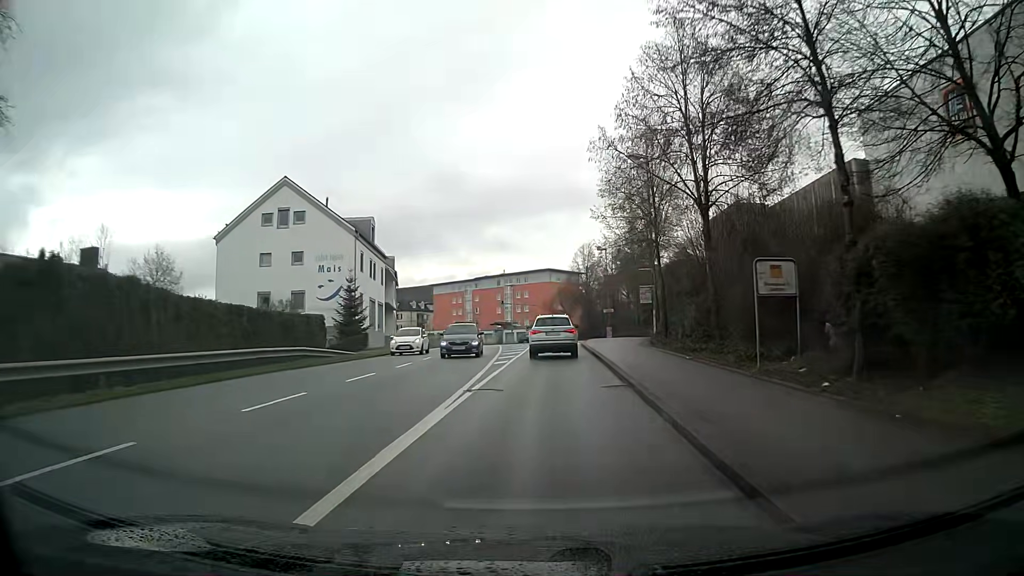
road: tertiary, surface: asphalt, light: Day
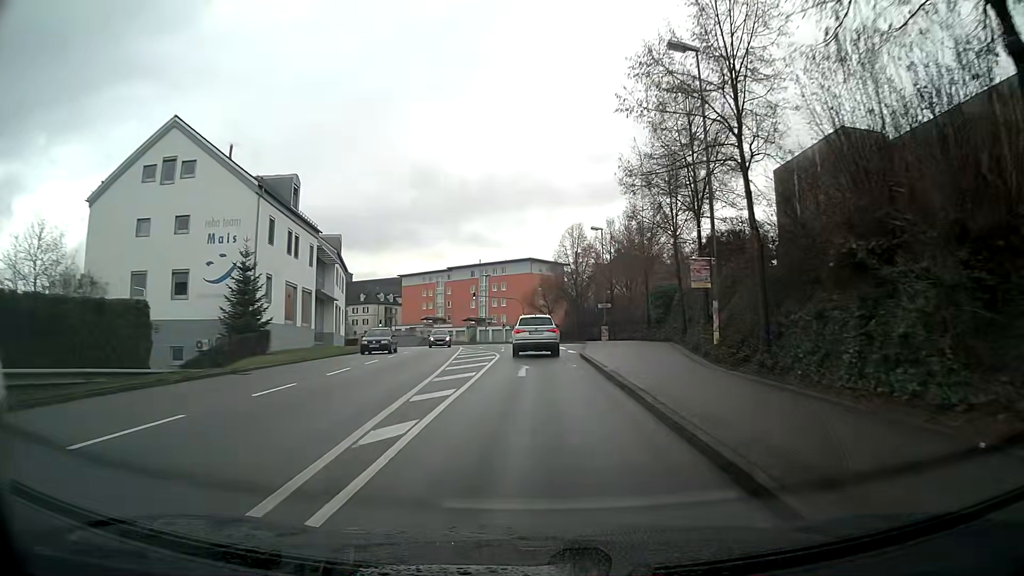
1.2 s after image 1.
(+0.2, +15.5) m; +2°
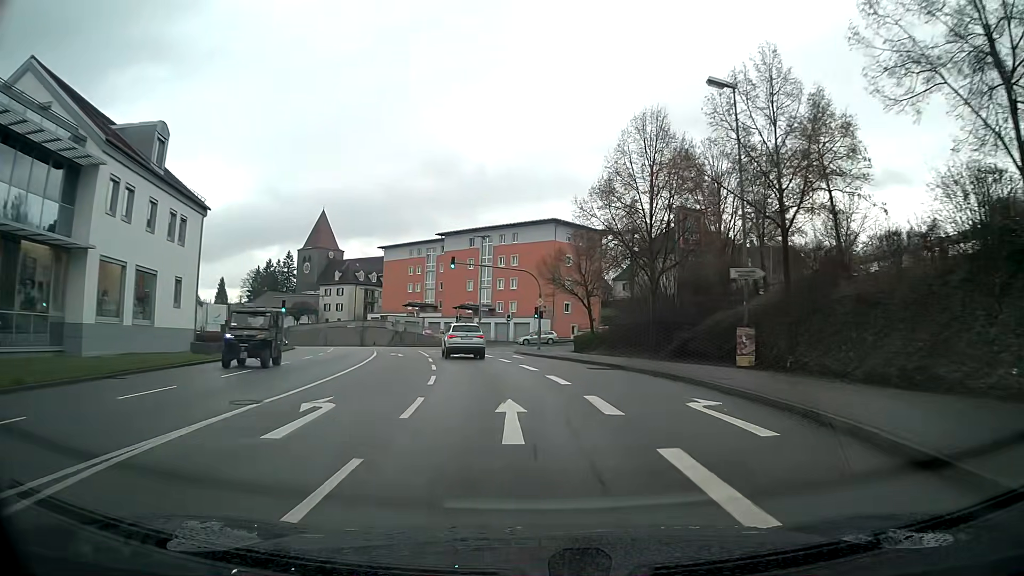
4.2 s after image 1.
(-0.2, +37.4) m; -2°
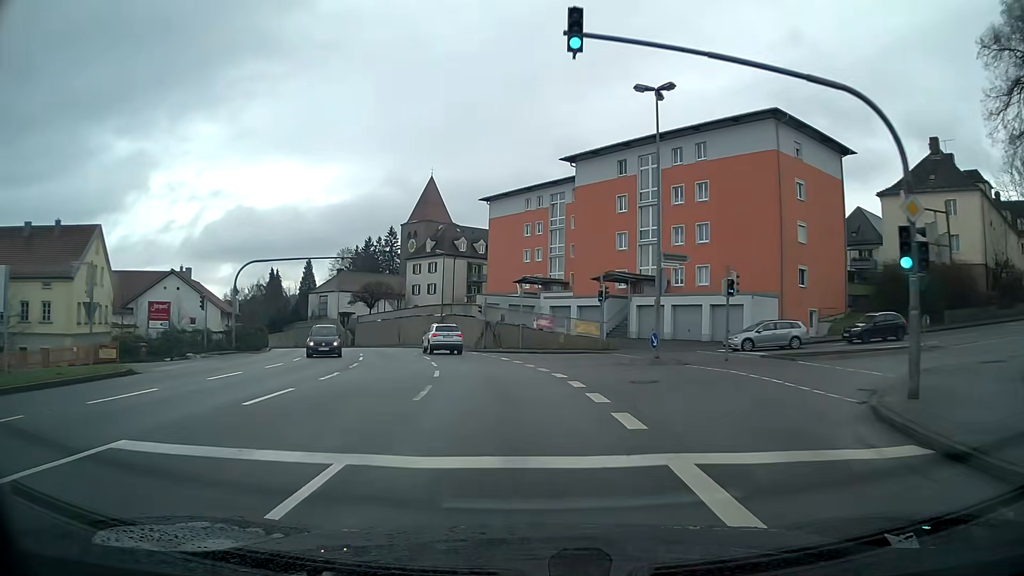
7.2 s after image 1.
(-4.4, +37.4) m; -13°
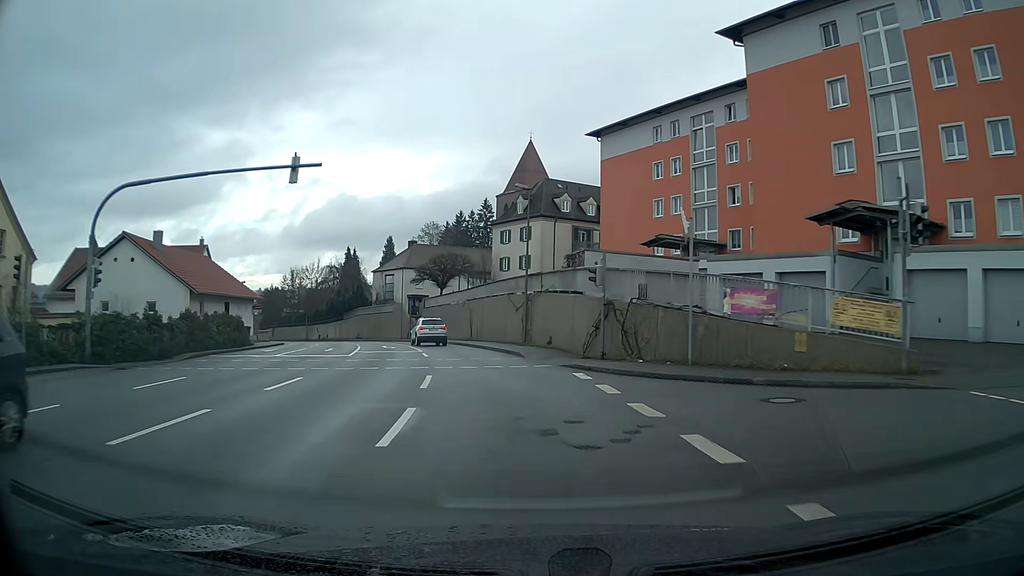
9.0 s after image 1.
(-1.8, +23.2) m; -9°
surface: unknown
